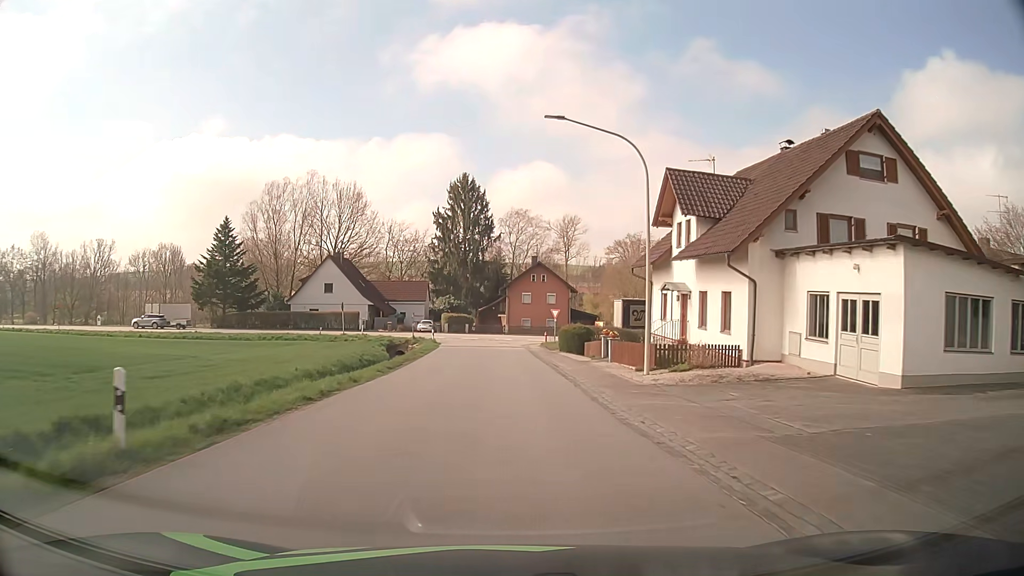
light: Day
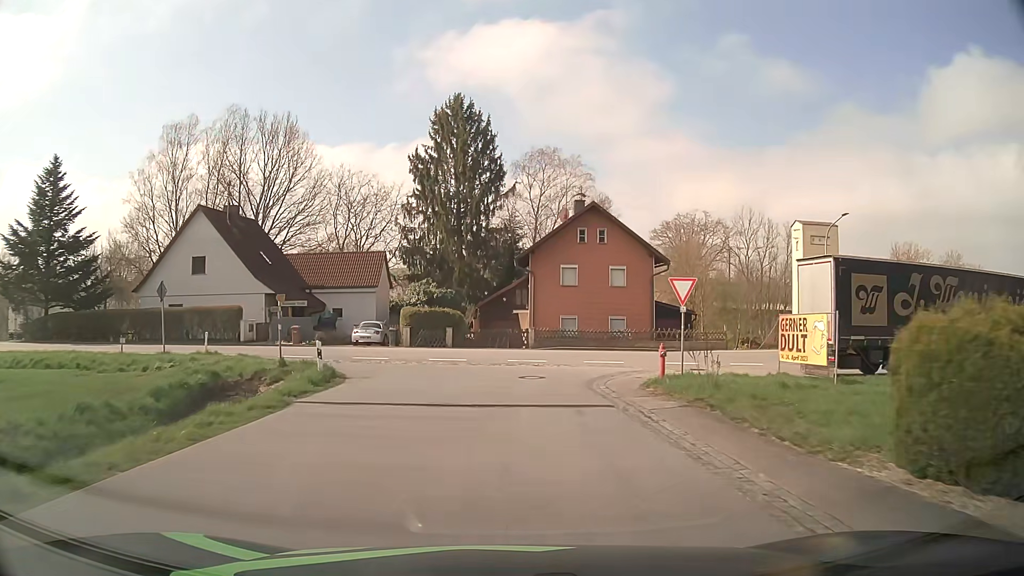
(-0.5, +35.1) m; -1°
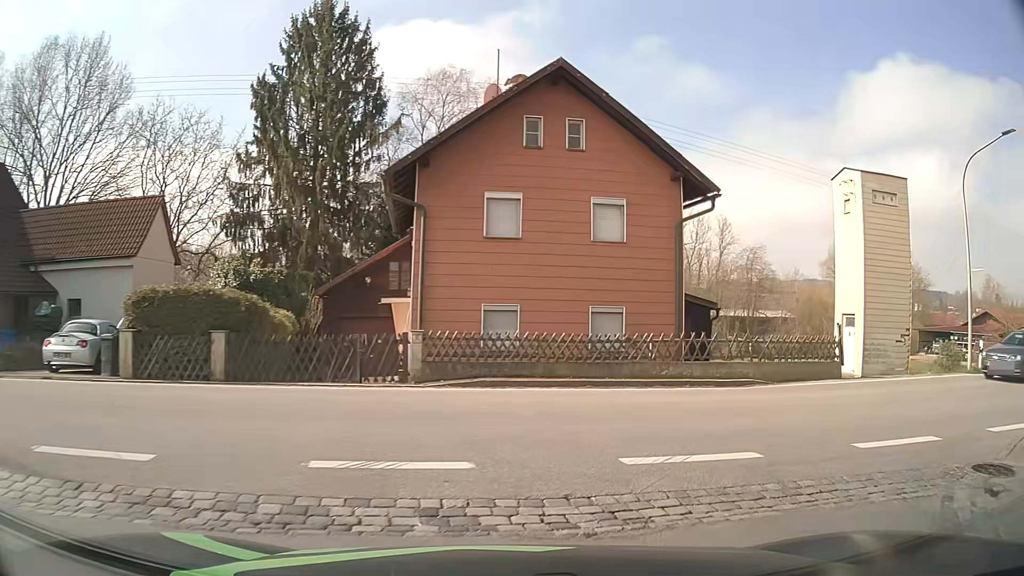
(+0.4, +19.4) m; +10°
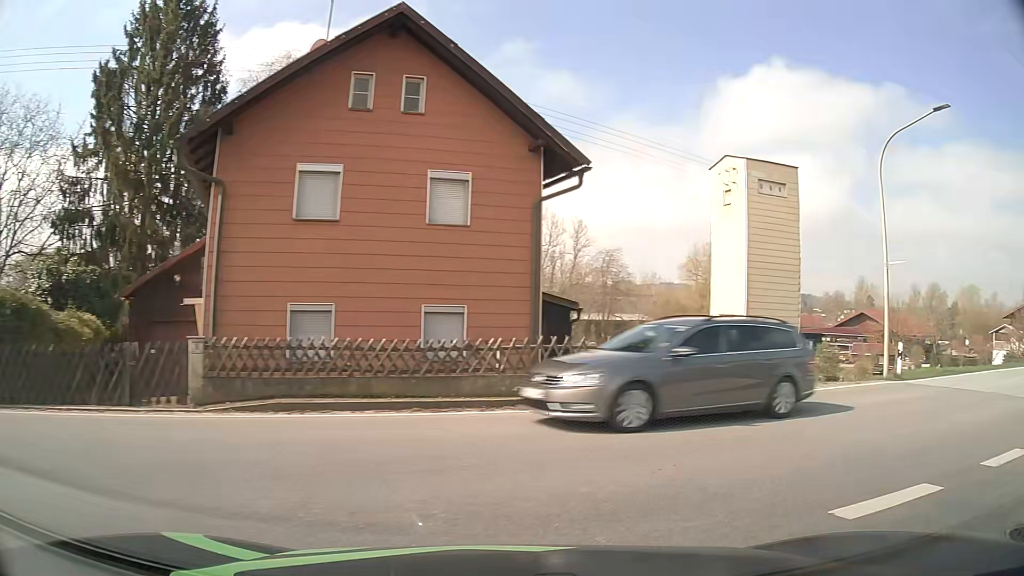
(+0.3, +3.1) m; +11°
